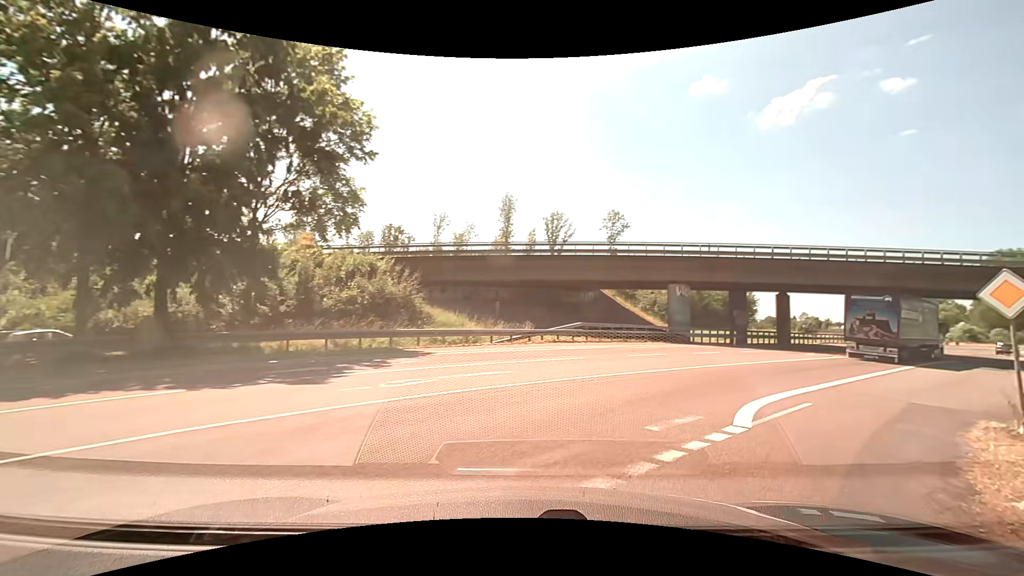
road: trunk_link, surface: asphalt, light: Day
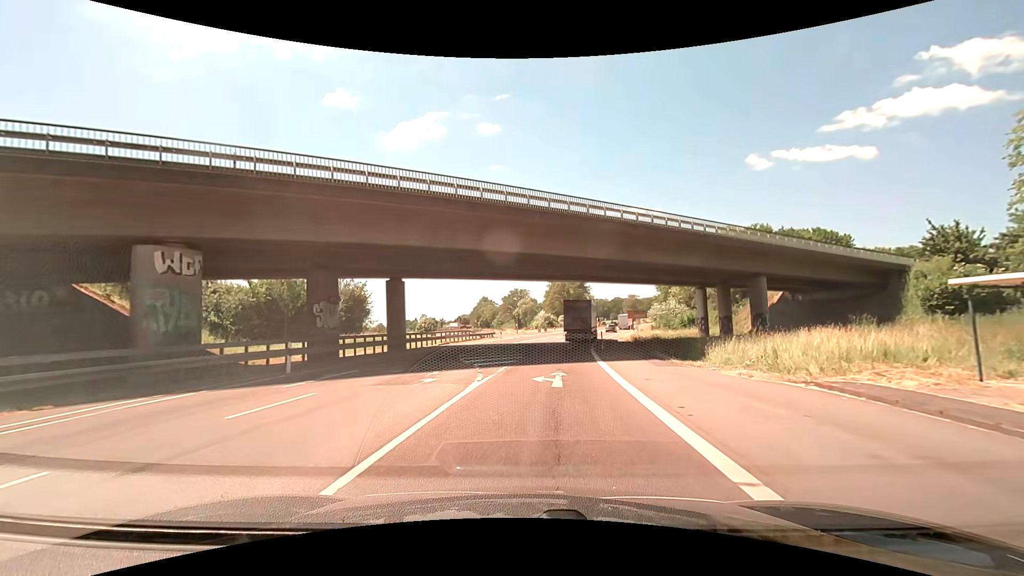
(+9.5, +21.0) m; +39°
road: secondary
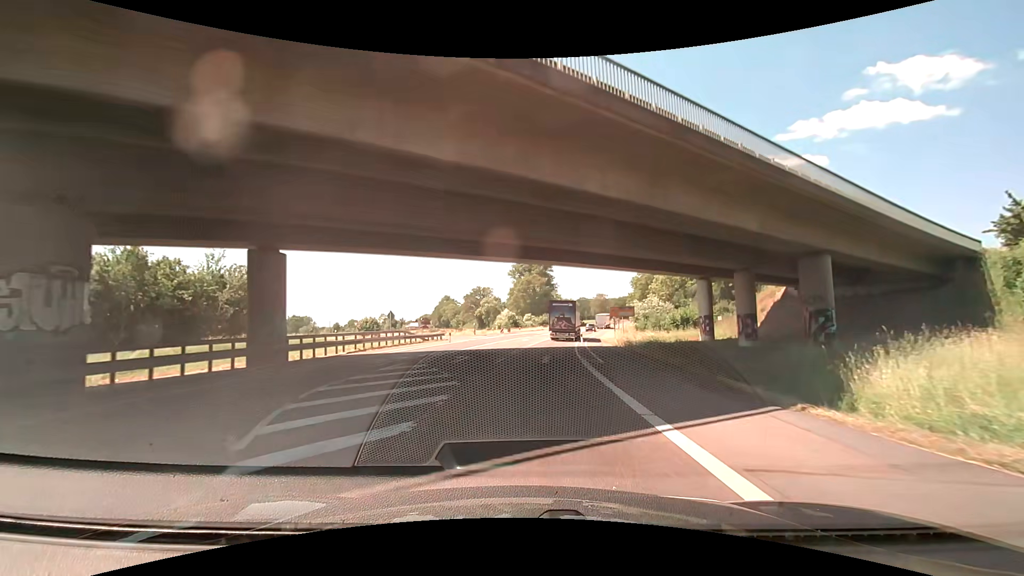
(+0.6, +14.3) m; +4°
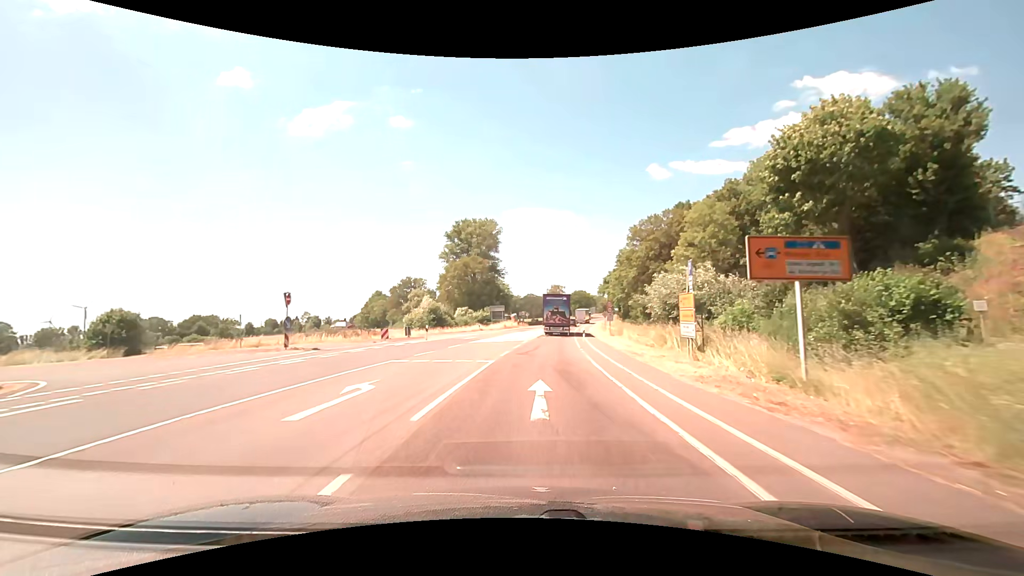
(+3.0, +42.5) m; +6°
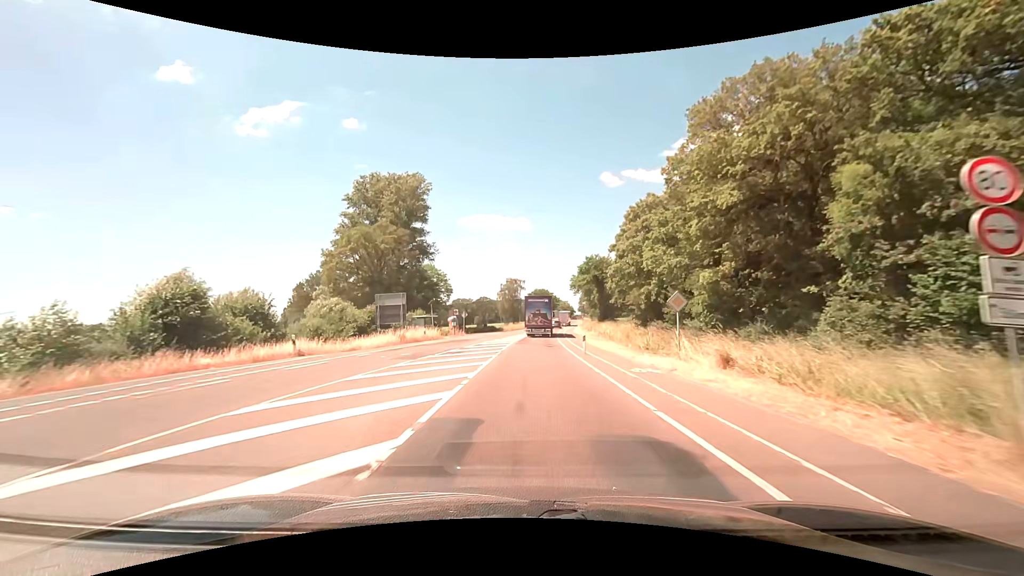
(+2.8, +45.0) m; +5°
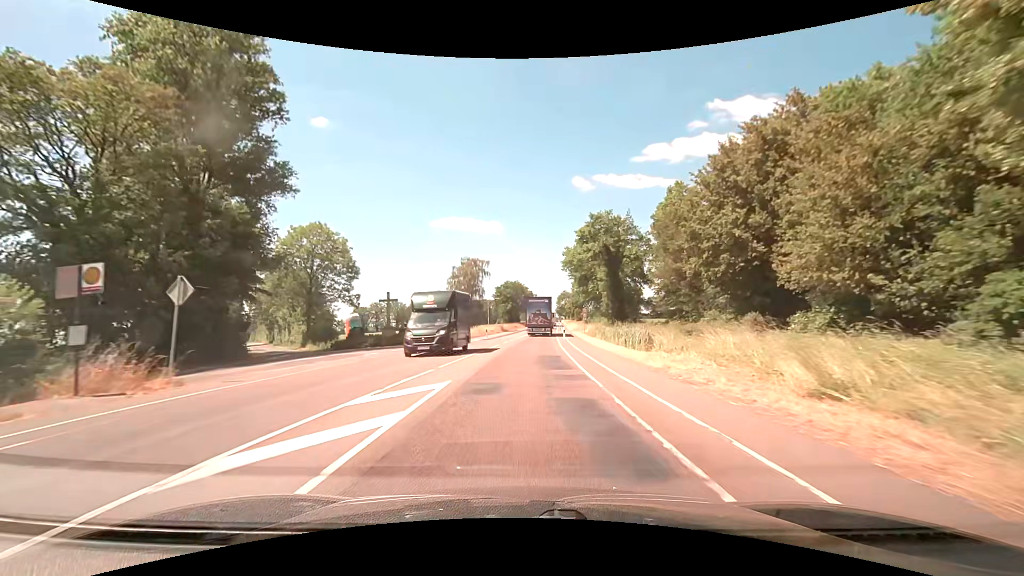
(+1.6, +46.2) m; +3°
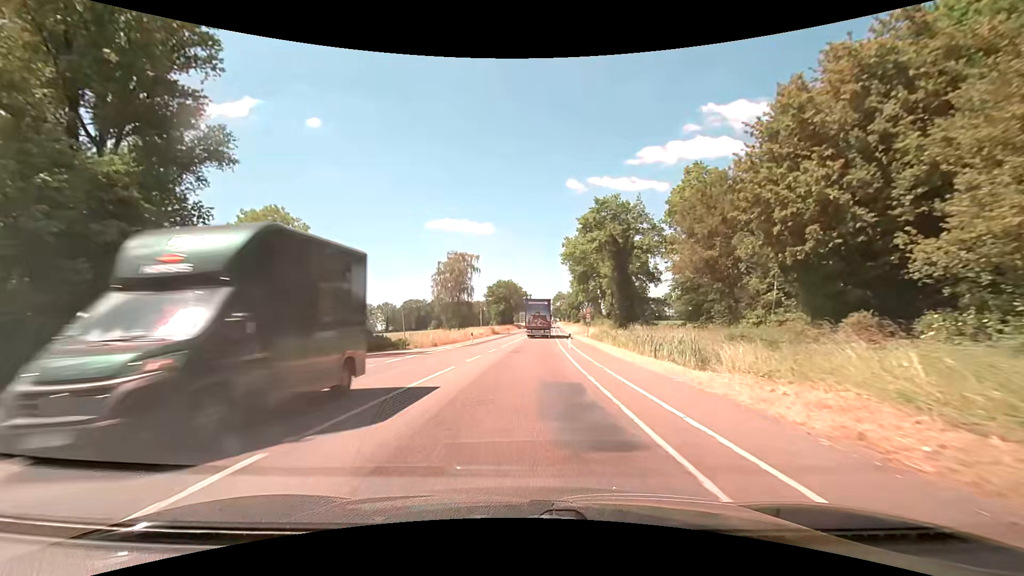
(+0.1, +9.3) m; +1°
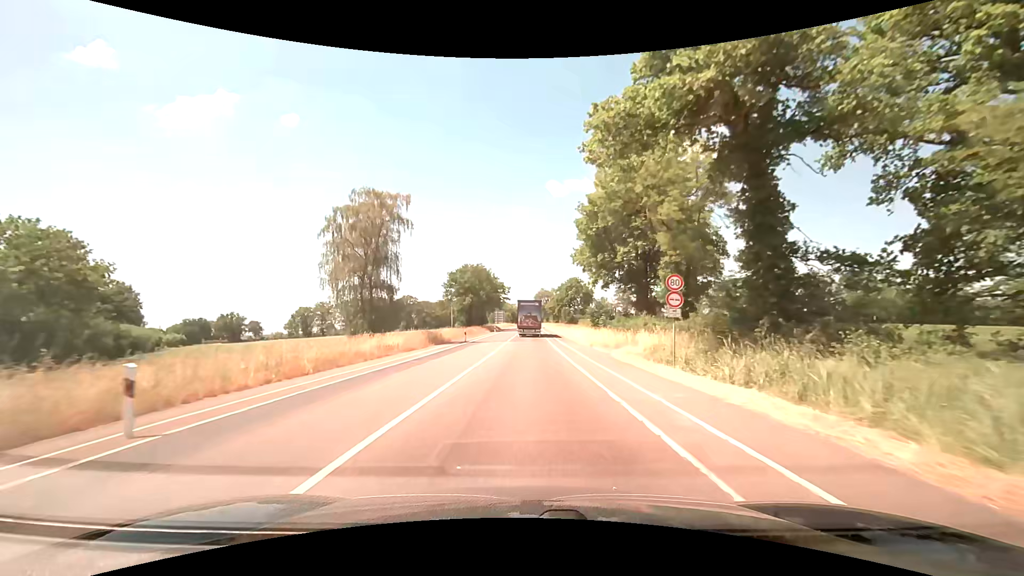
(+0.9, +37.1) m; +3°
(0, +10) (0, +20) (0, +30) (0, +40) (0, +50) (0, +60) (0, +70) (0, +80) (0, +90) (+1, +100) m
